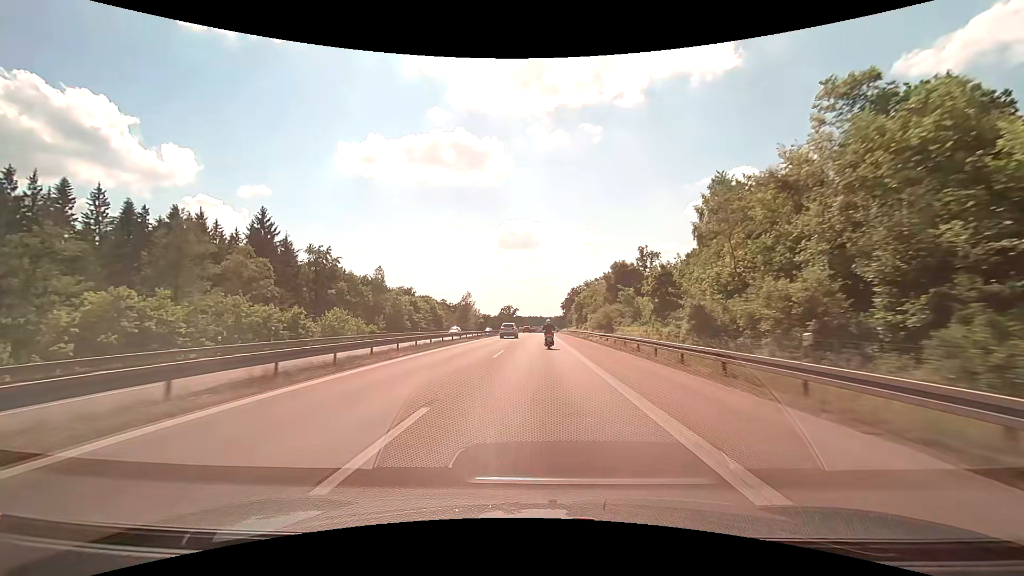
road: motorway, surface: asphalt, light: Day
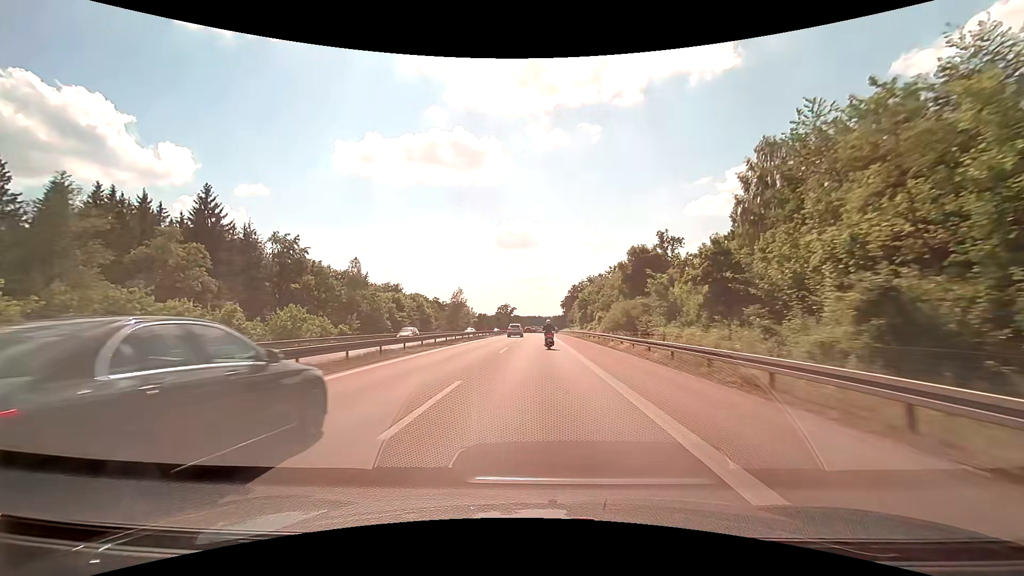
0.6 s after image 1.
(0.0, +14.6) m; 0°
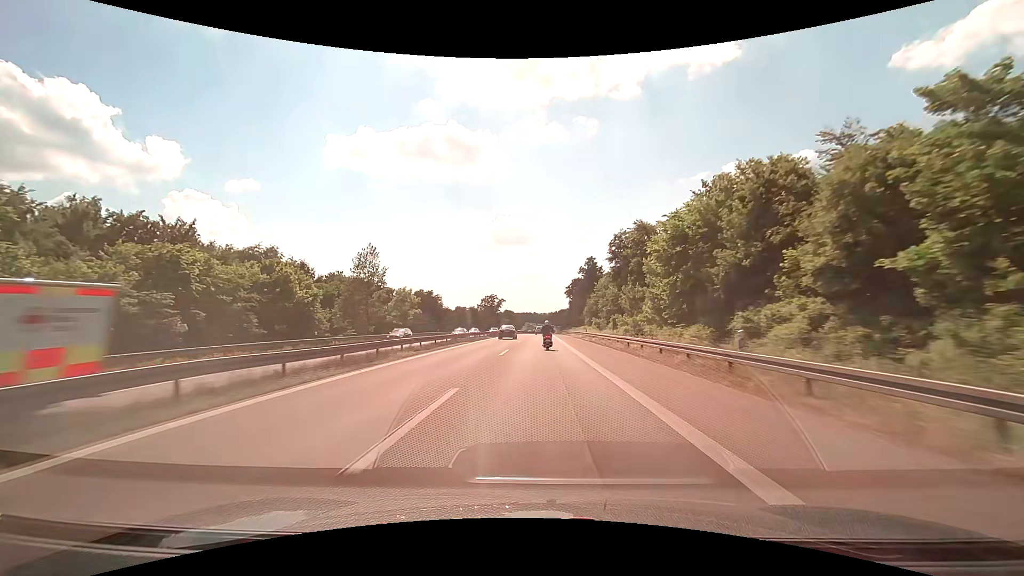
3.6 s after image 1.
(+0.3, +73.1) m; 0°
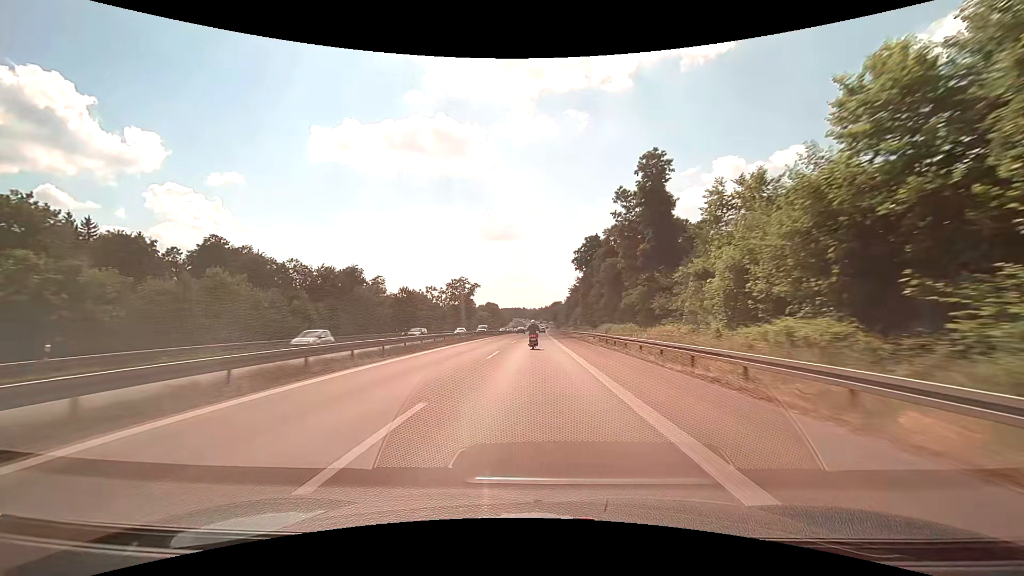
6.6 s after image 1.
(+0.9, +73.9) m; +1°
(0, +10) (0, +20) (0, +30) (0, +40) (0, +50) (0, +60) (0, +70) (0, +80) (+1, +90) (+1, +100) m
